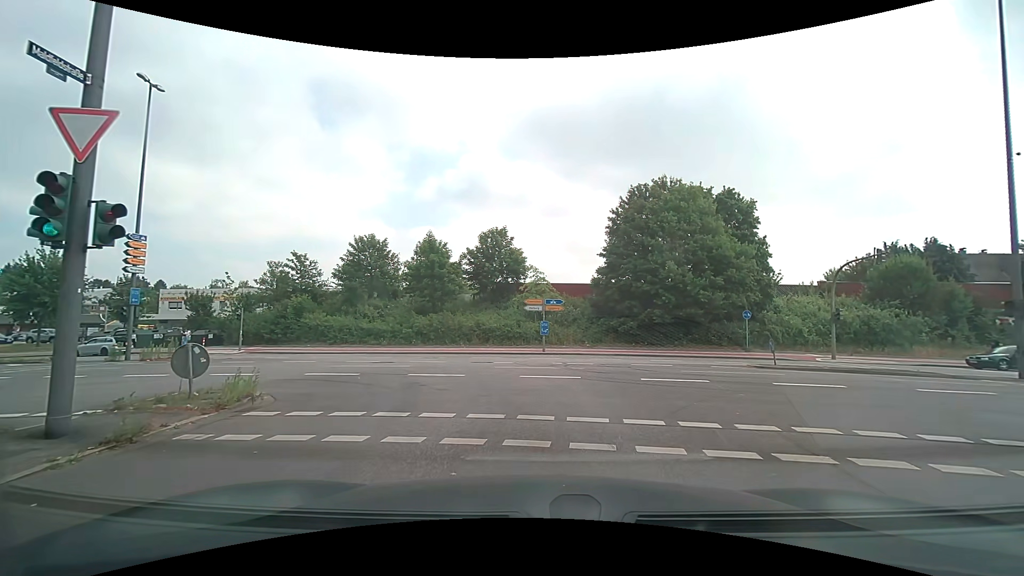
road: secondary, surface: asphalt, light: Day
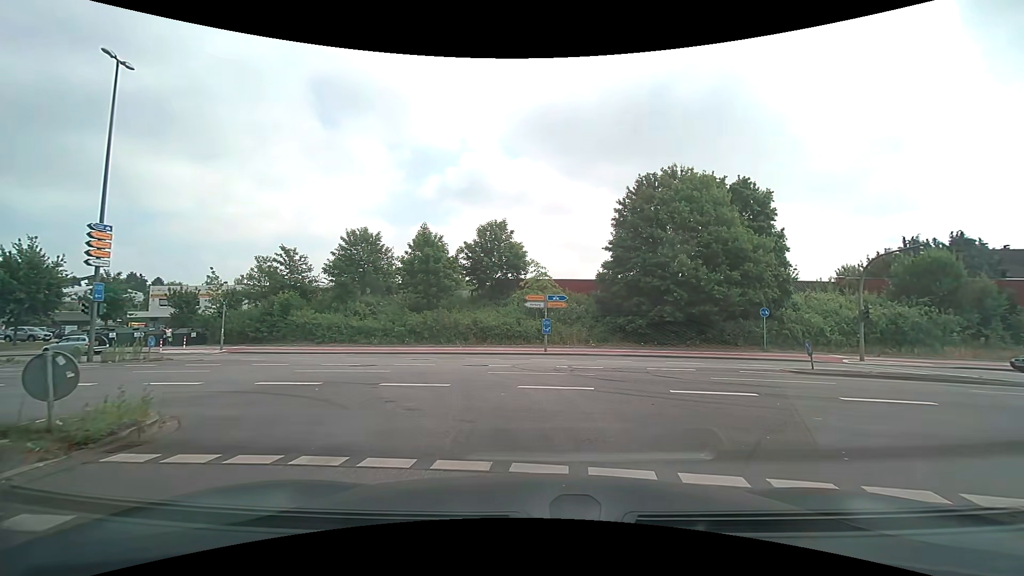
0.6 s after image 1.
(-0.1, +2.7) m; -1°
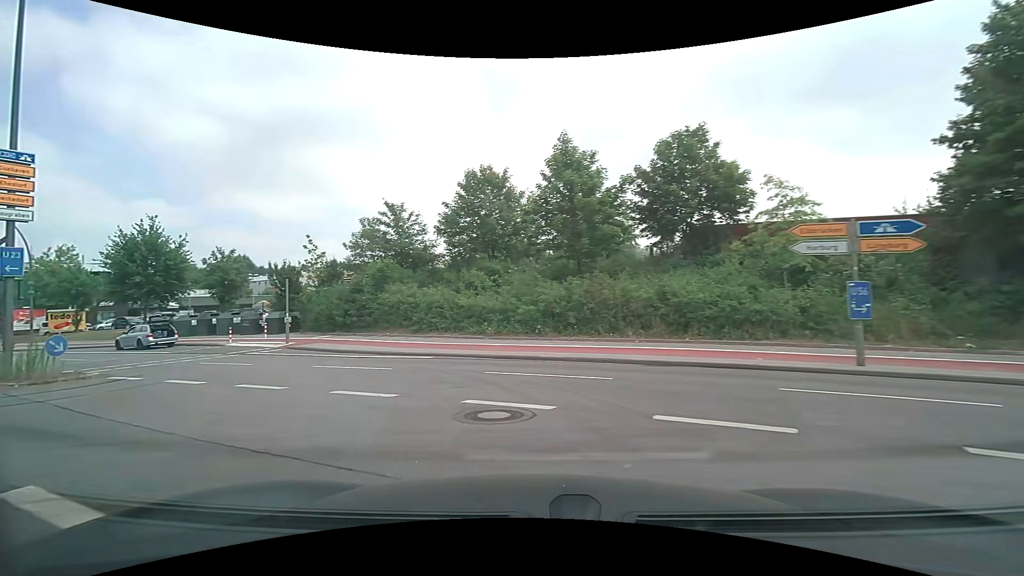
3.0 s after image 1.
(-1.9, +16.9) m; -20°
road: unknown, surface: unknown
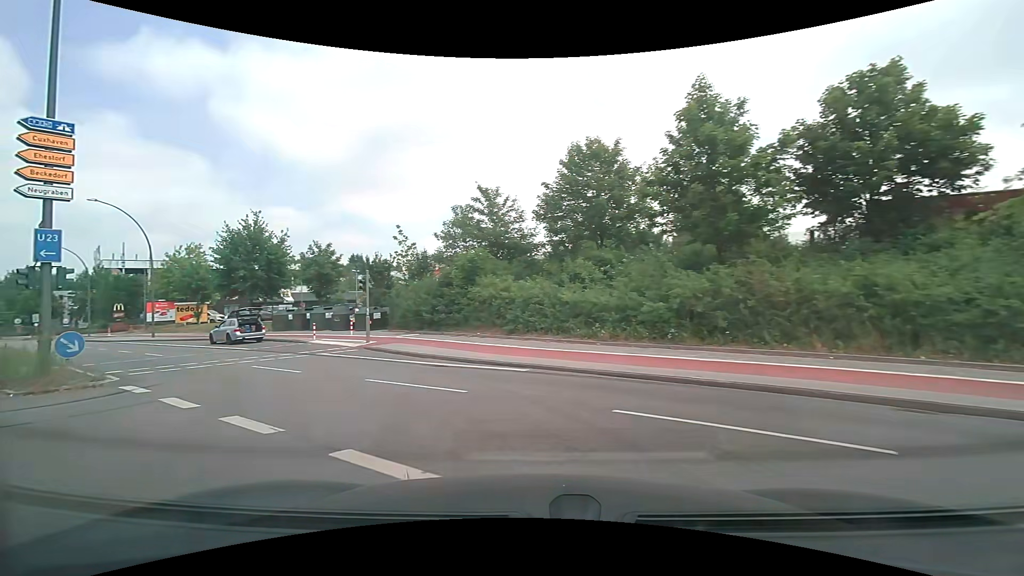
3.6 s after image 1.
(-0.5, +4.8) m; -12°
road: secondary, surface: asphalt
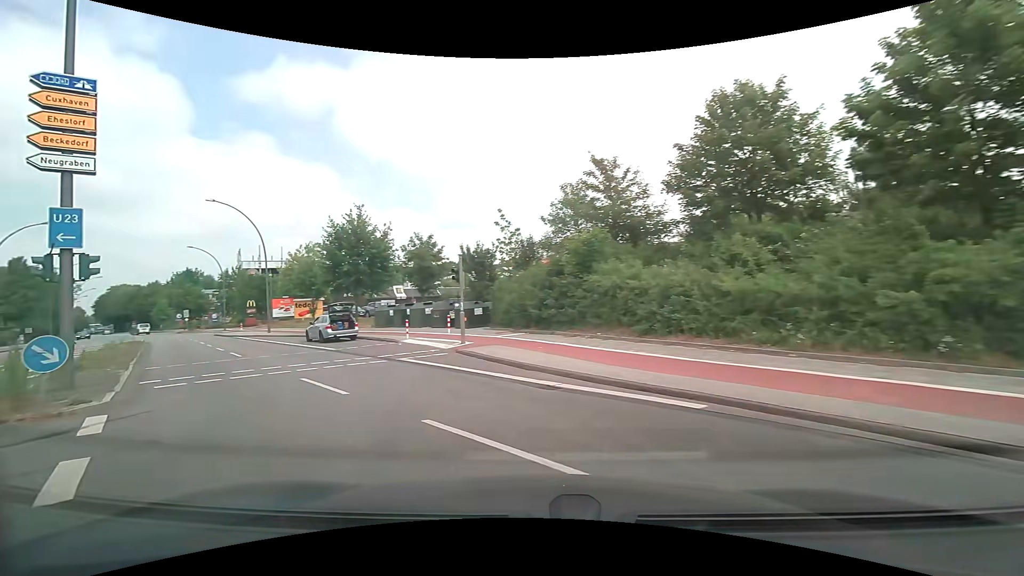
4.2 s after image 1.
(-0.5, +5.0) m; -12°
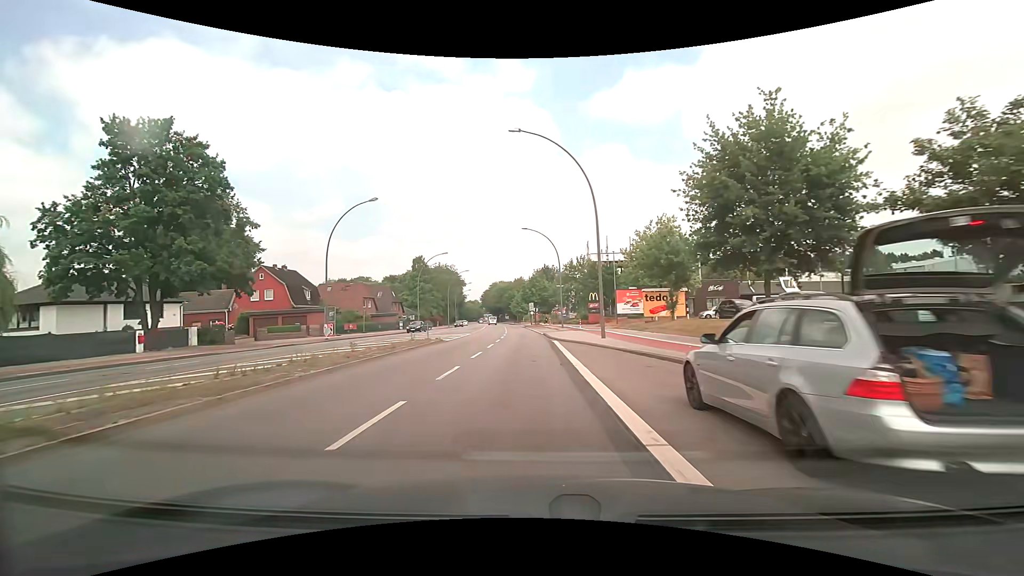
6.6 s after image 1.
(-9.3, +21.4) m; -39°
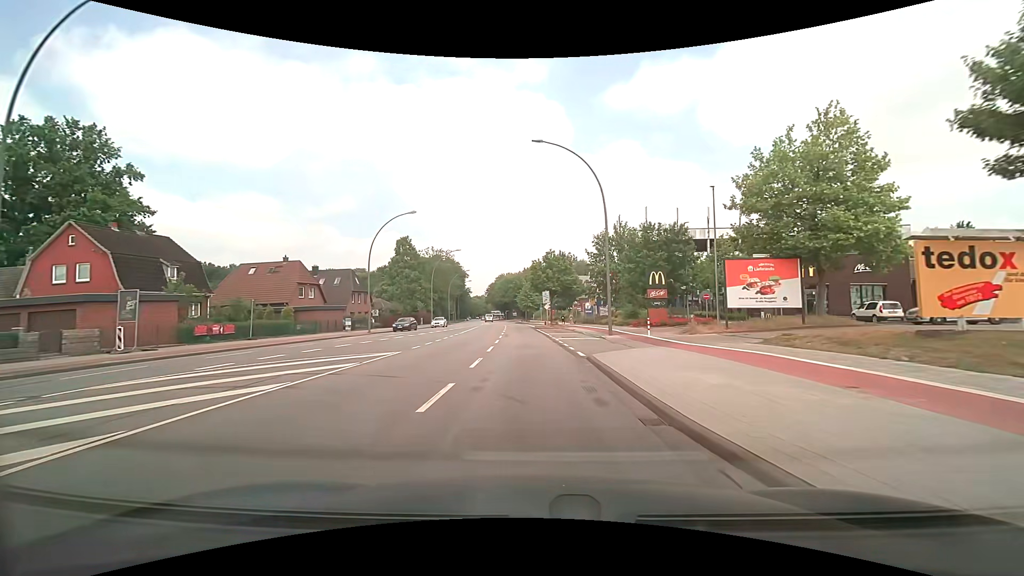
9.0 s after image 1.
(-0.7, +28.7) m; -1°
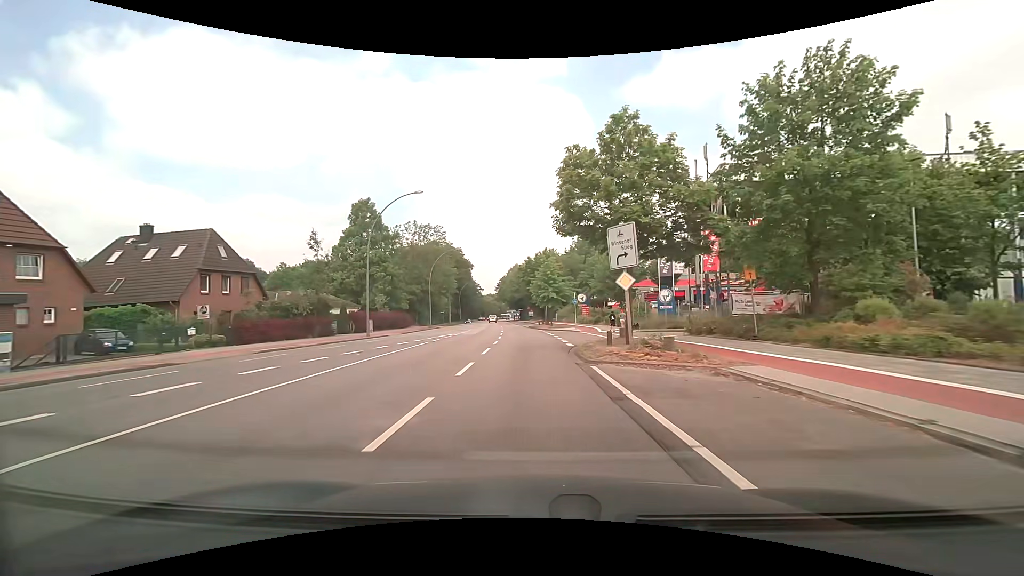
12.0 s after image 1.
(-0.9, +38.1) m; -3°
(0, +10) (0, +20) (-1, +30) (-1, +40) (-1, +50) (-2, +60) (-3, +70) (-3, +80) (-4, +90) (-5, +100) m
